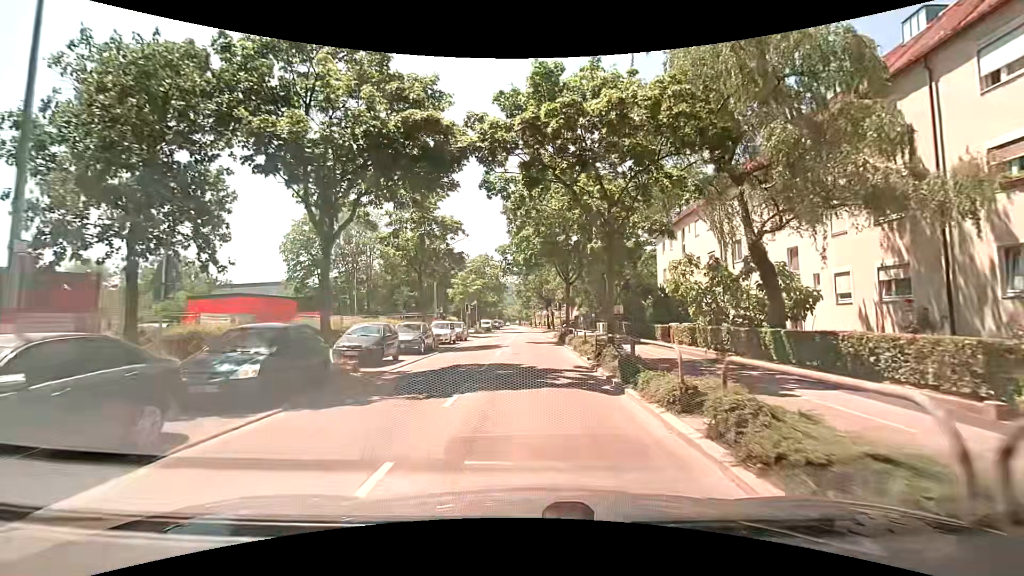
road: tertiary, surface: asphalt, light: Day
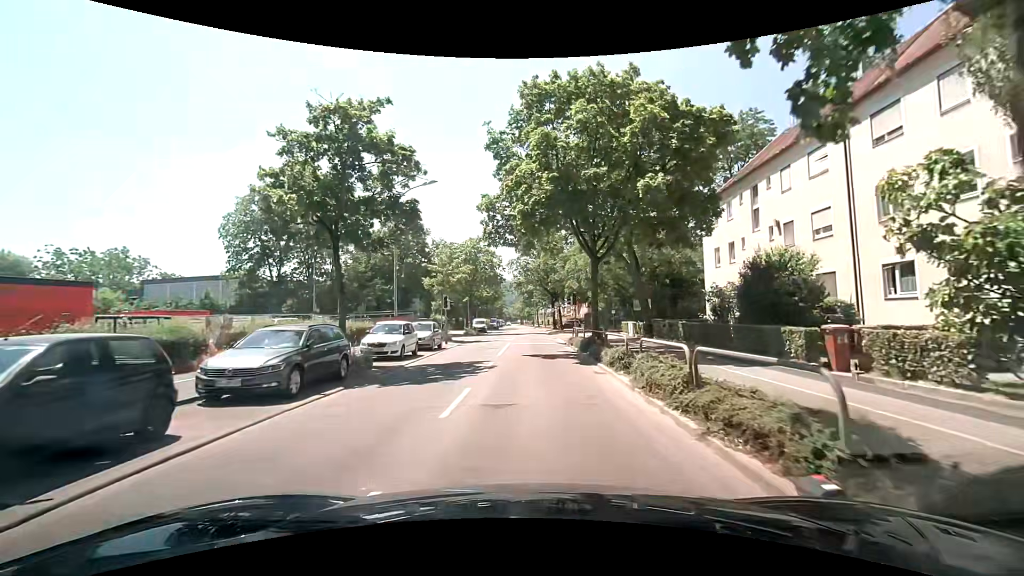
(+0.2, +12.8) m; +2°
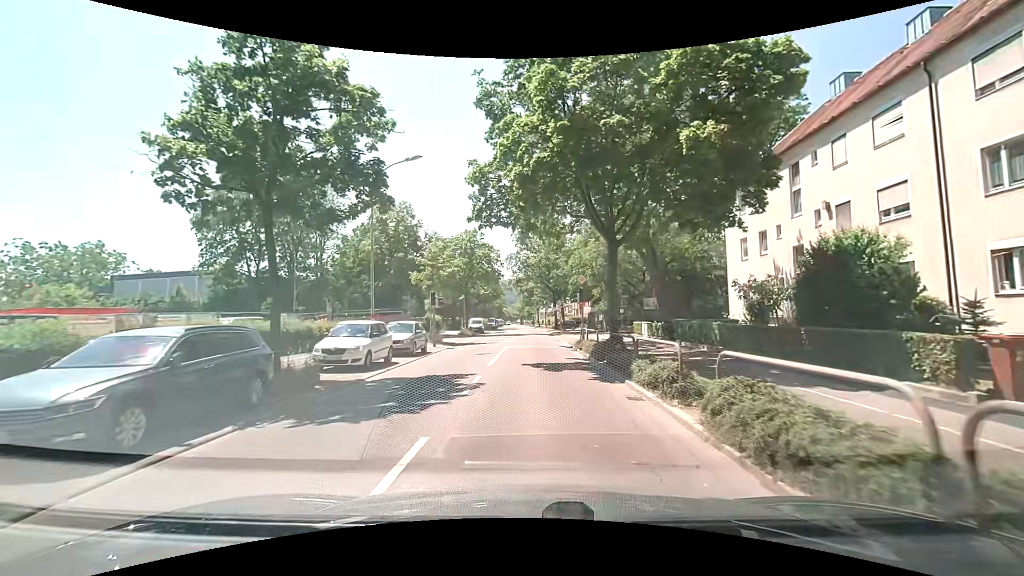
(-0.1, +4.2) m; -1°
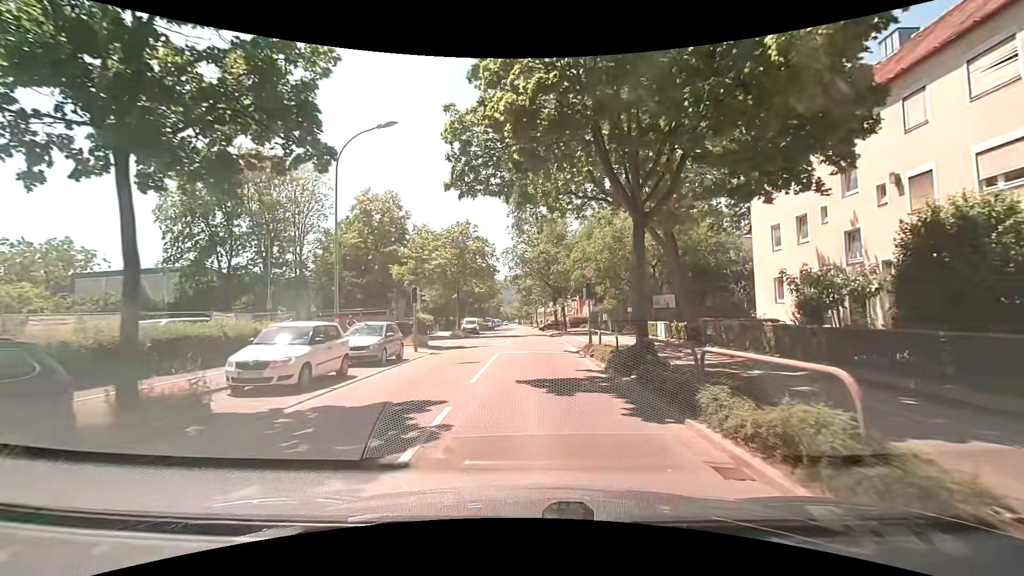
(0.0, +4.2) m; -1°
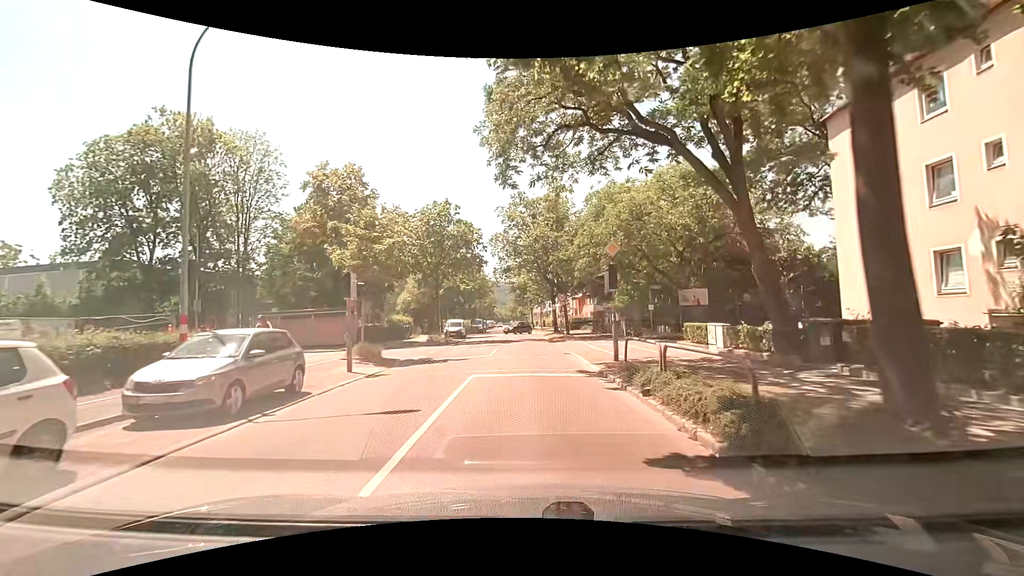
(+0.2, +8.4) m; +1°
